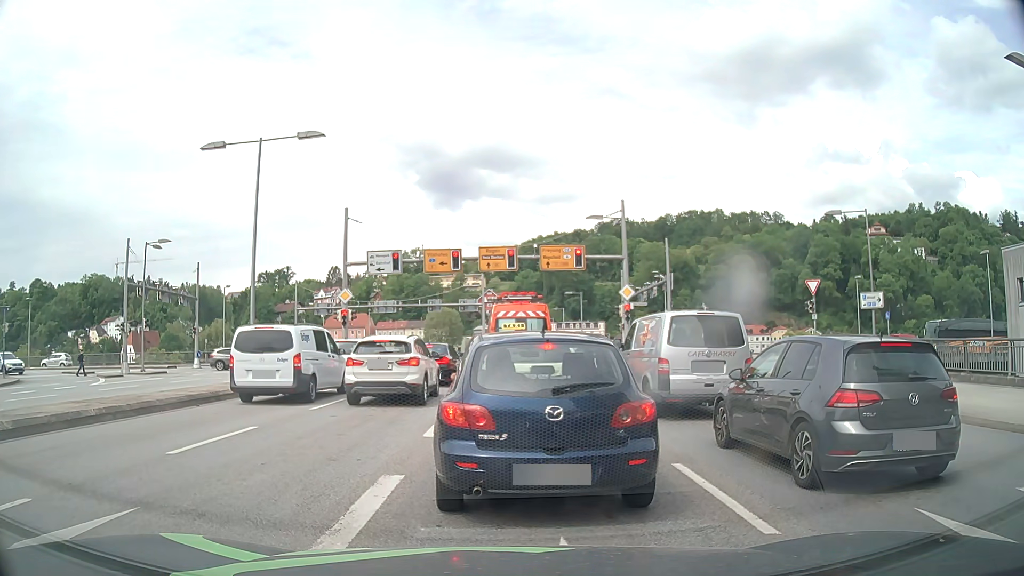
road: primary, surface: asphalt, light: Day
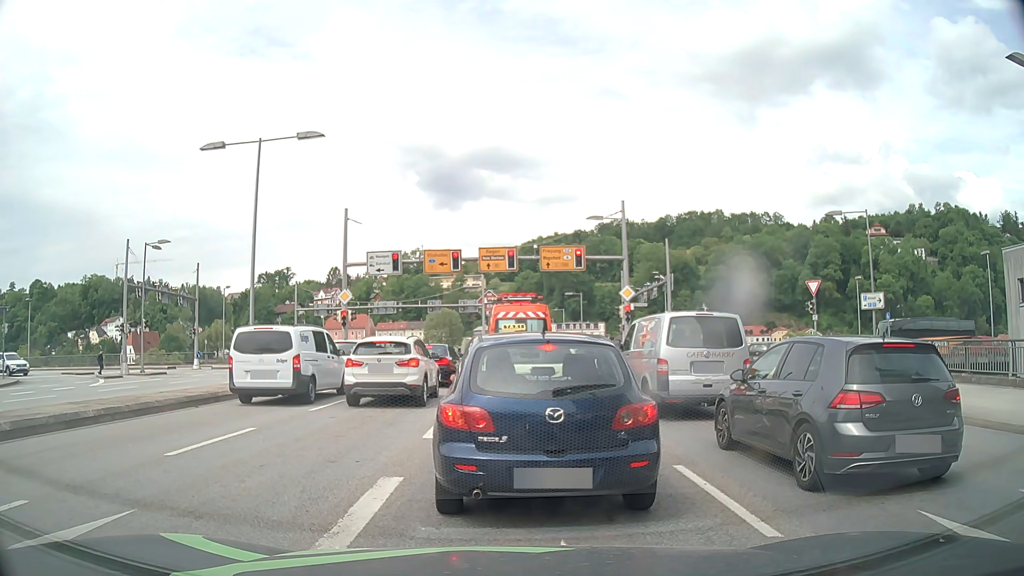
(0.0, +0.1) m; 0°
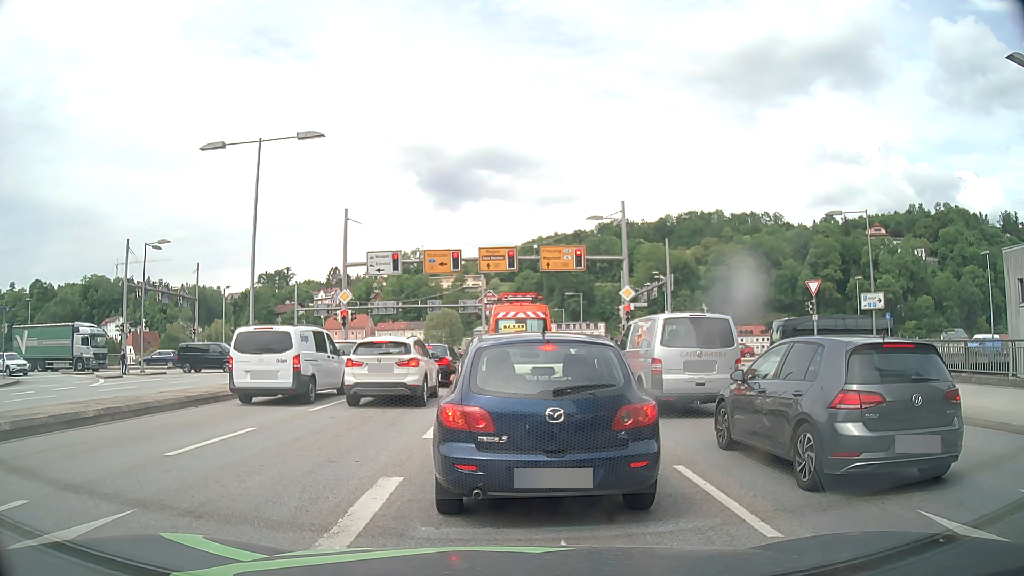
(0.0, 0.0) m; 0°
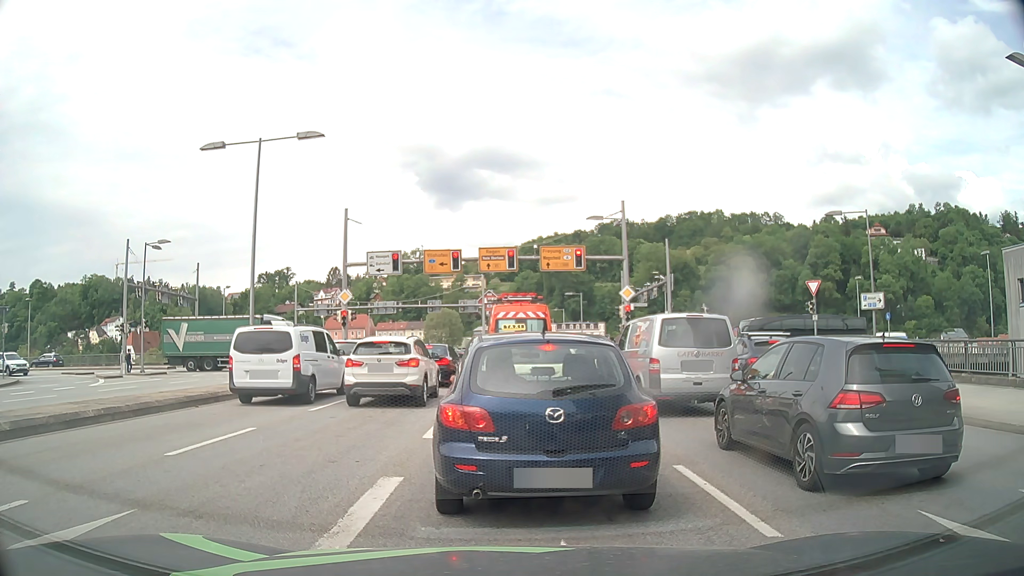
(0.0, 0.0) m; 0°
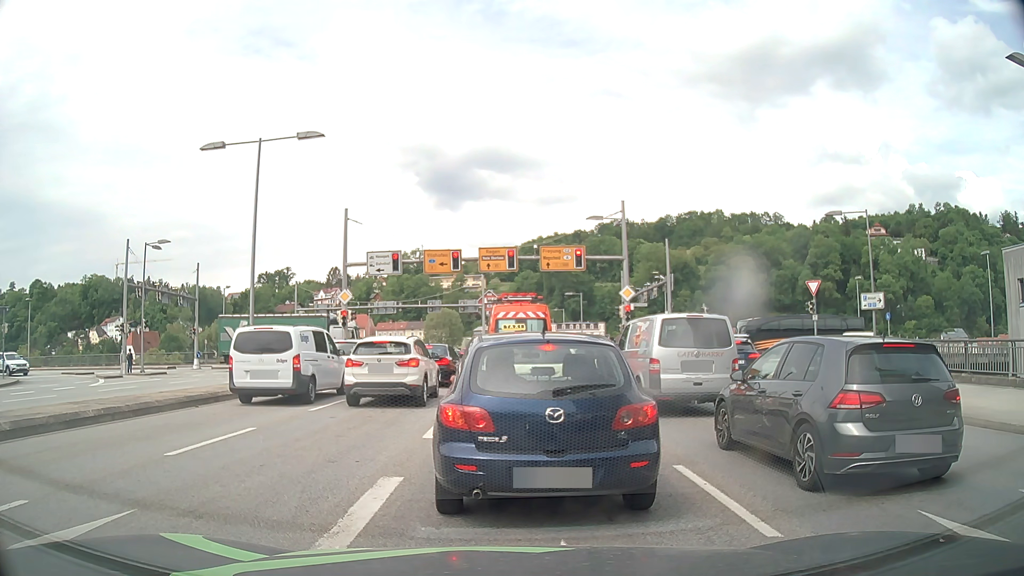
(0.0, 0.0) m; 0°
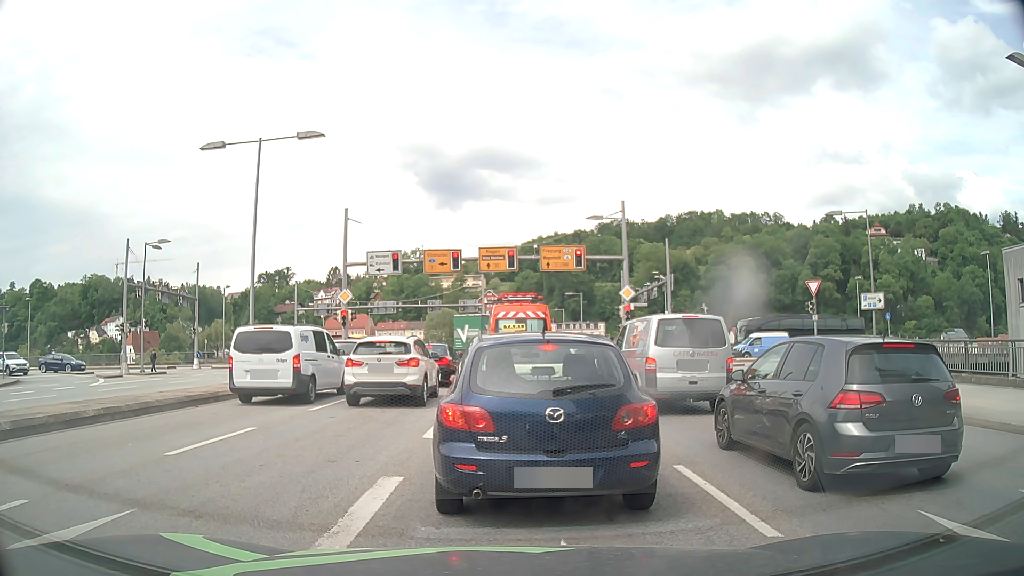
(0.0, 0.0) m; 0°
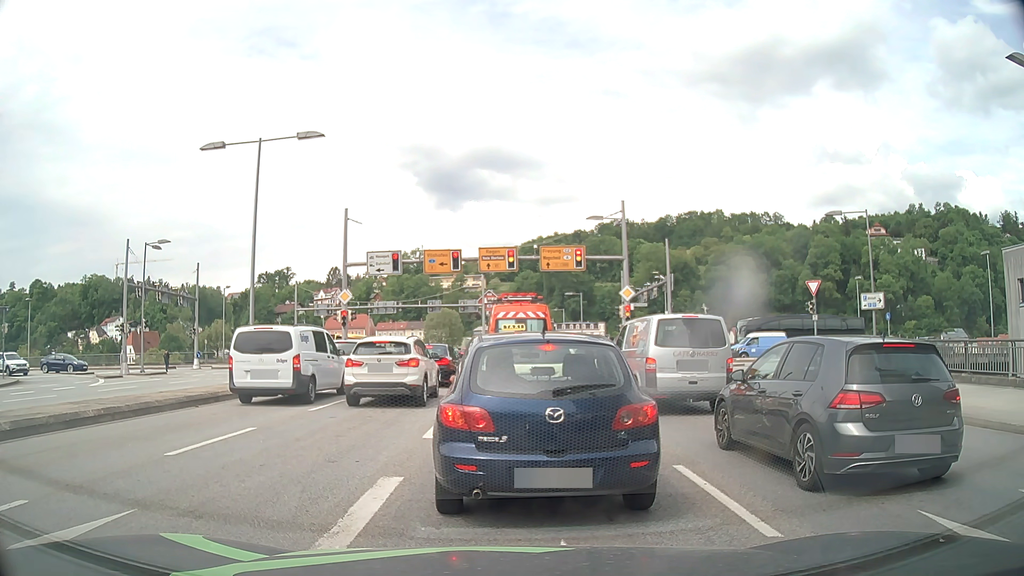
(0.0, 0.0) m; 0°
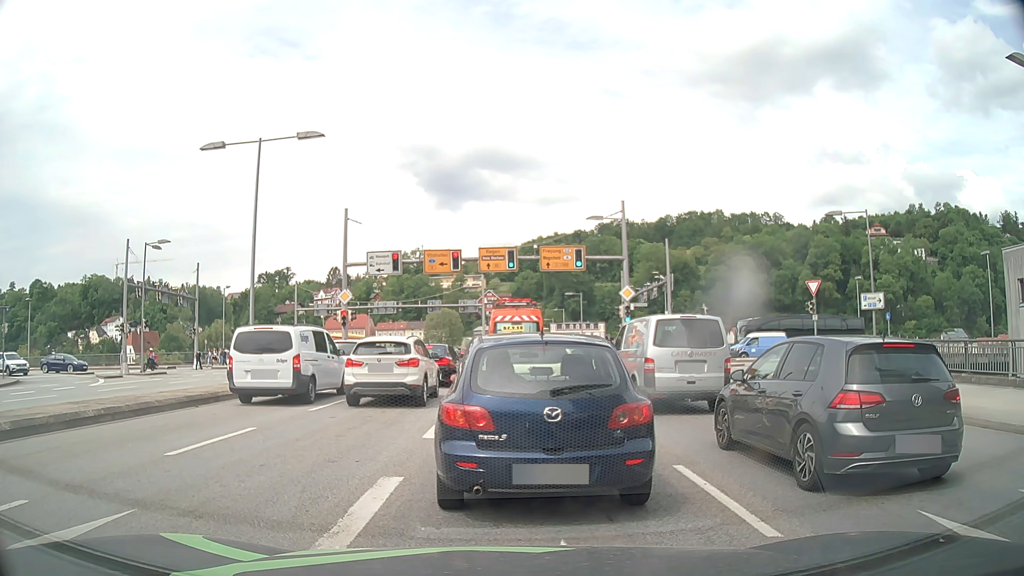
(0.0, 0.0) m; 0°
(0, +10) (0, +20) (0, +30) (0, +40) (+1, +50) (+1, +60) (+1, +70) (+1, +80) (+1, +90) (+1, +100) m
